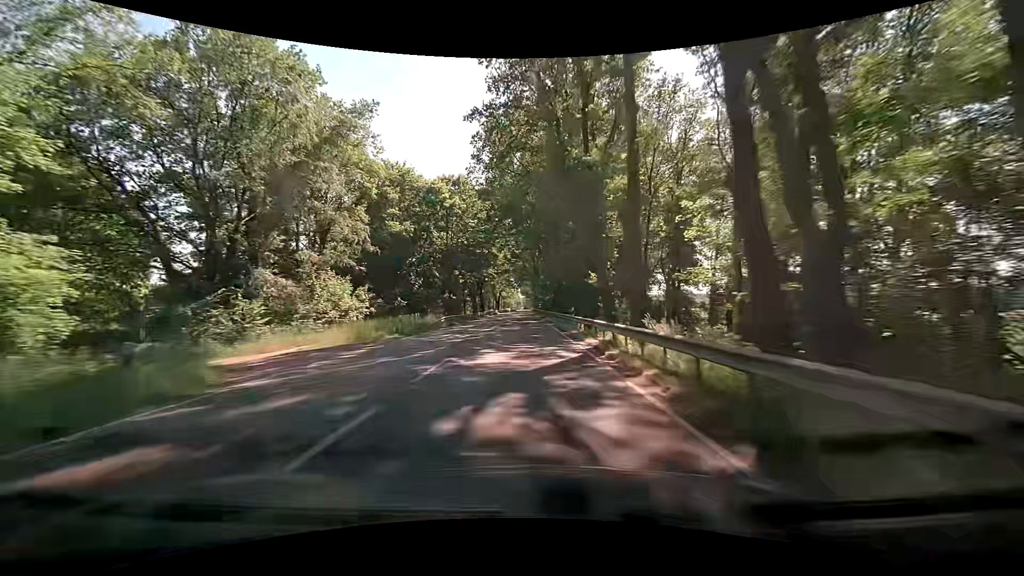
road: primary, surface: asphalt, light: Day
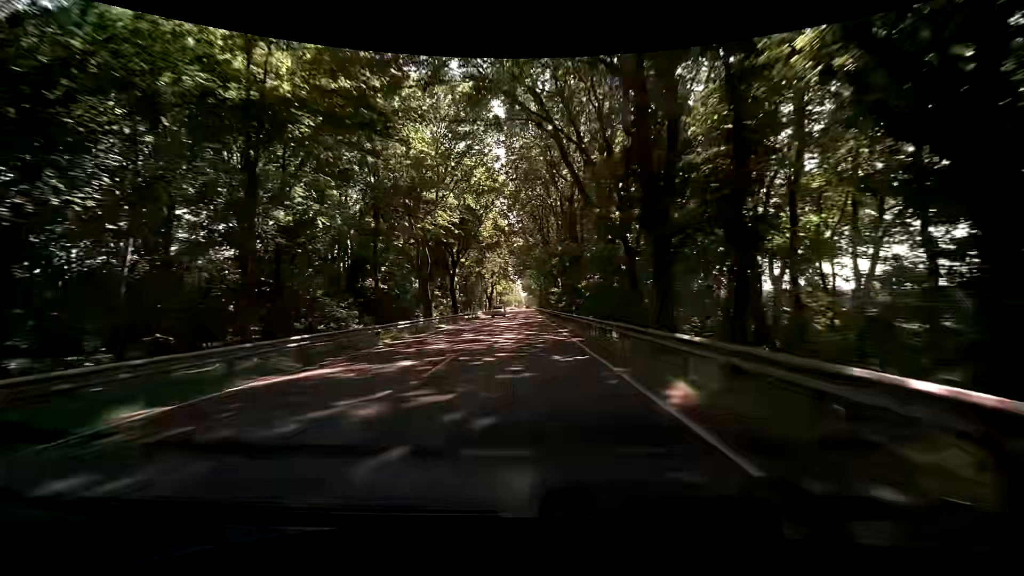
(0.0, +47.4) m; 0°
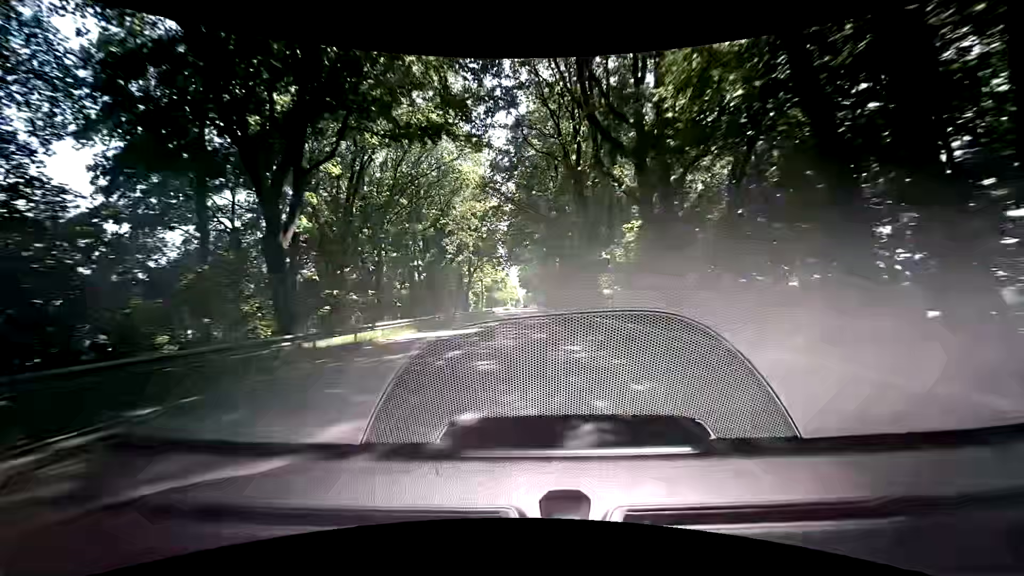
(+0.3, +47.1) m; 0°
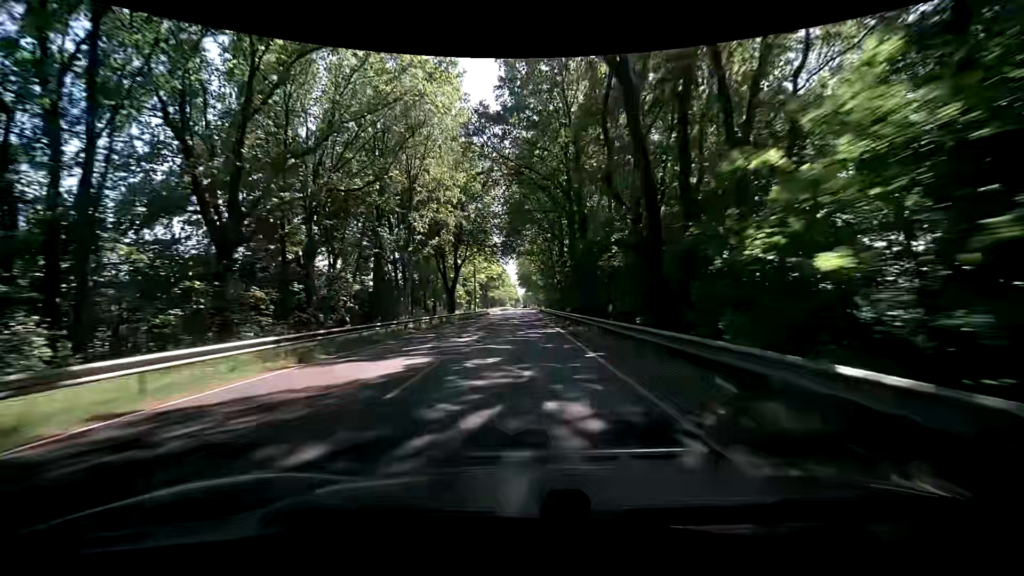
(-0.1, +15.4) m; 0°
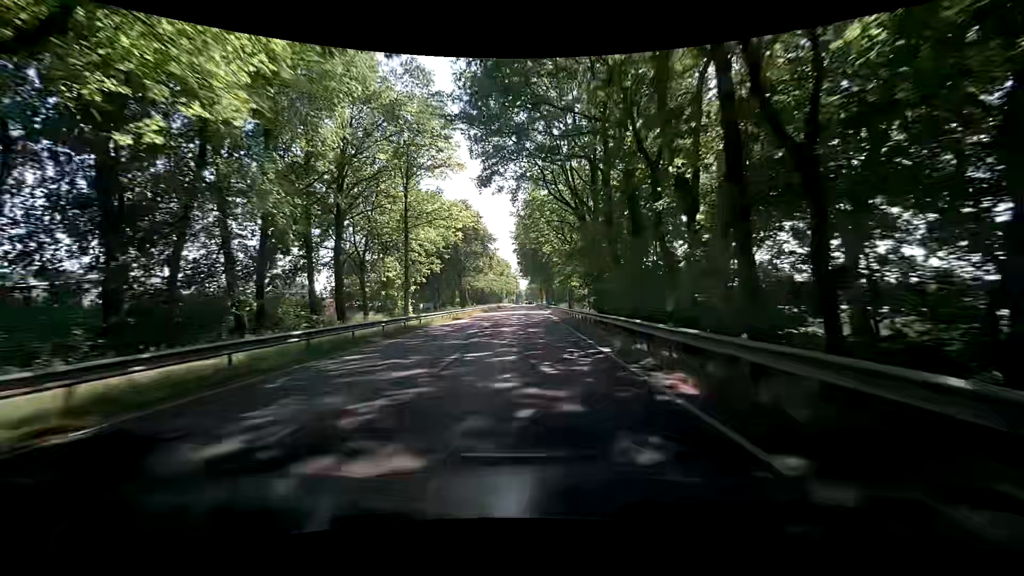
(+0.2, +57.5) m; 0°
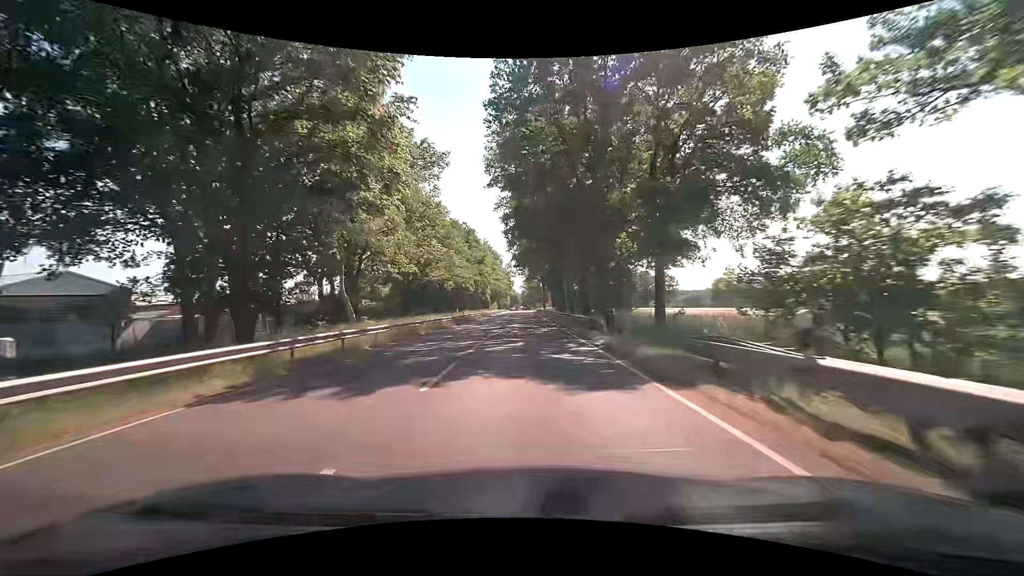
(+0.2, +56.5) m; +1°
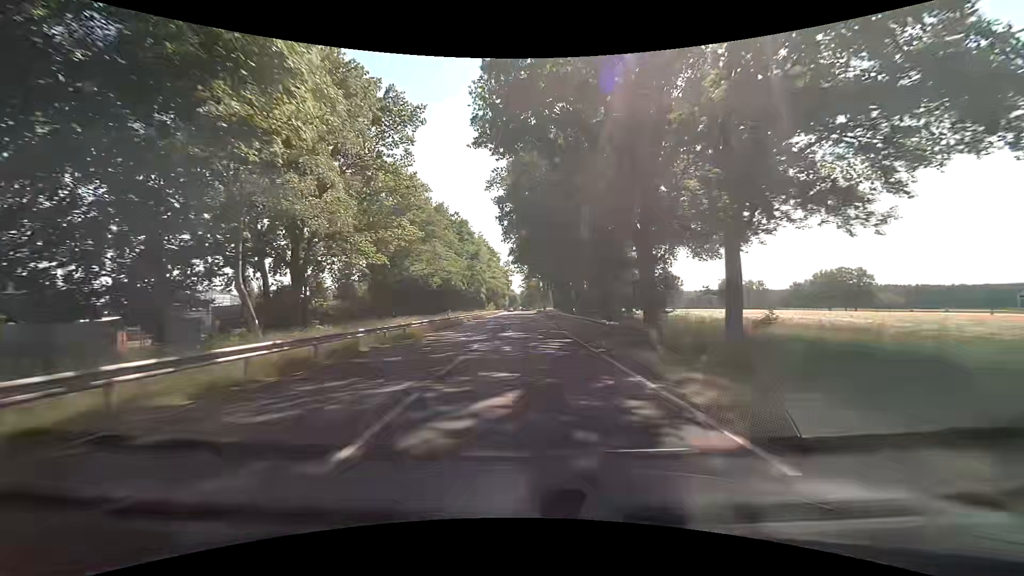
(0.0, +10.2) m; 0°
